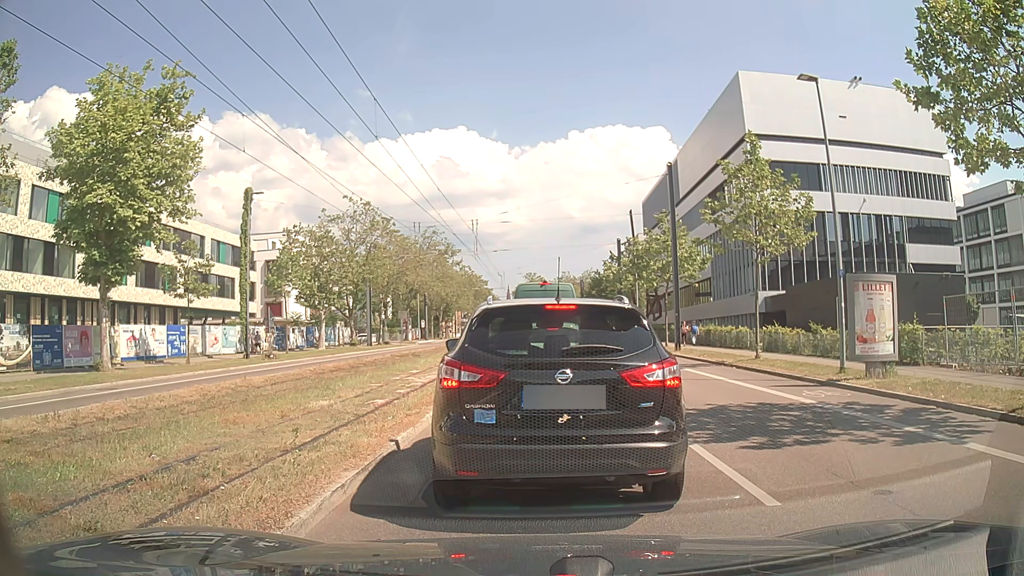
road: secondary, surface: asphalt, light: Day
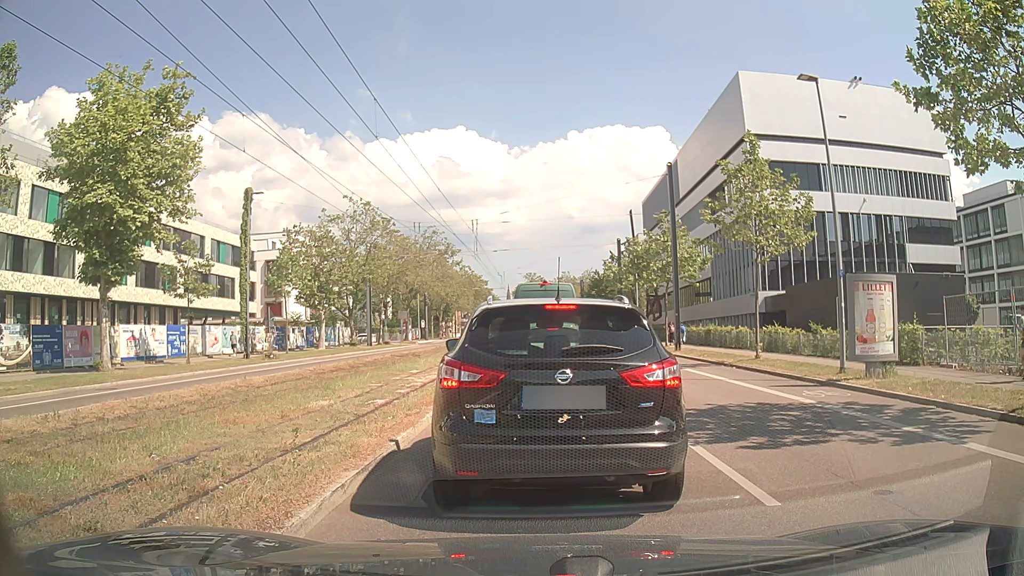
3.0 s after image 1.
(0.0, 0.0) m; 0°
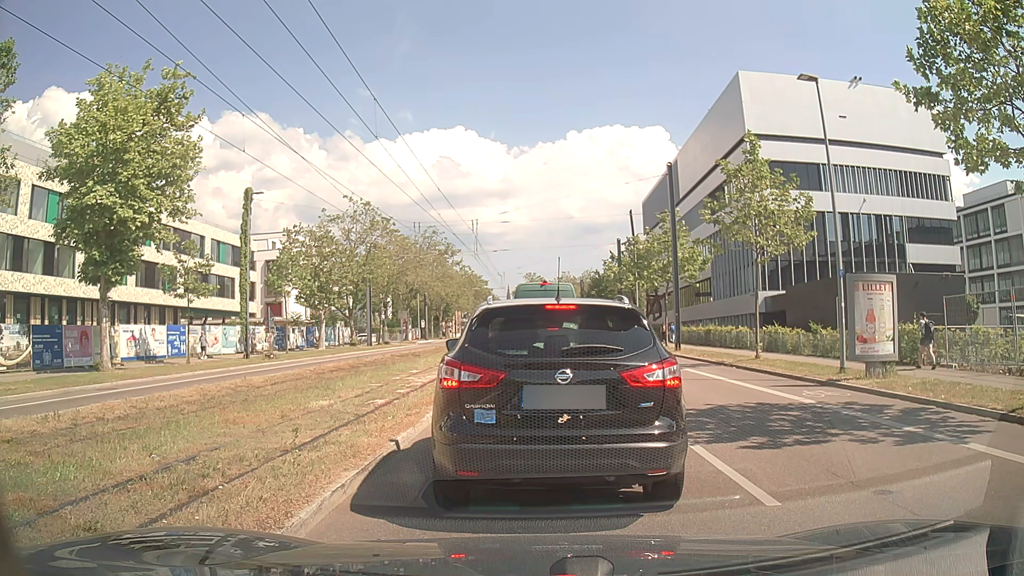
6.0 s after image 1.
(0.0, 0.0) m; 0°
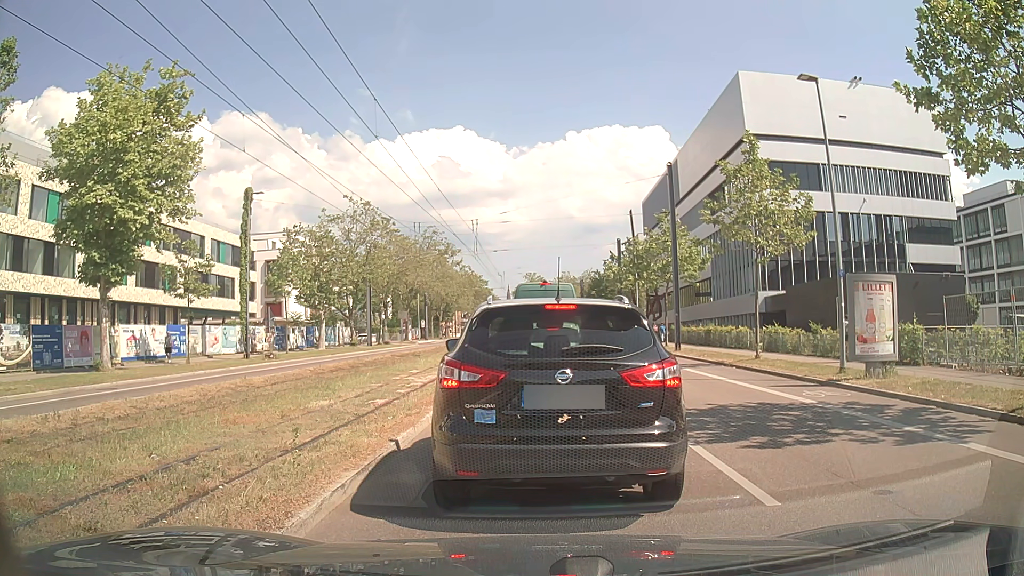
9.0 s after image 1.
(0.0, 0.0) m; 0°
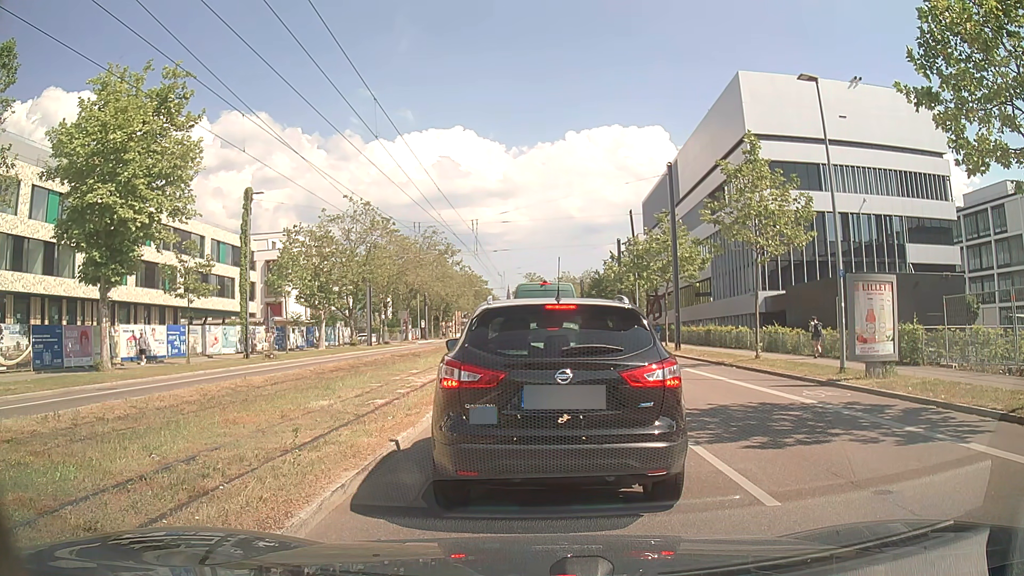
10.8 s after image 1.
(0.0, 0.0) m; 0°
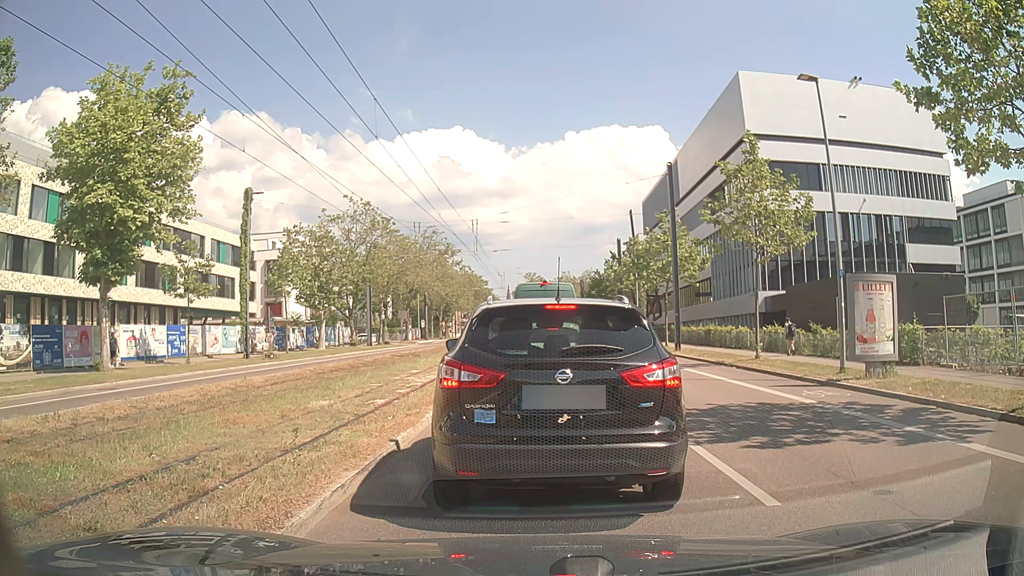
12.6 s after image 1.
(0.0, 0.0) m; 0°
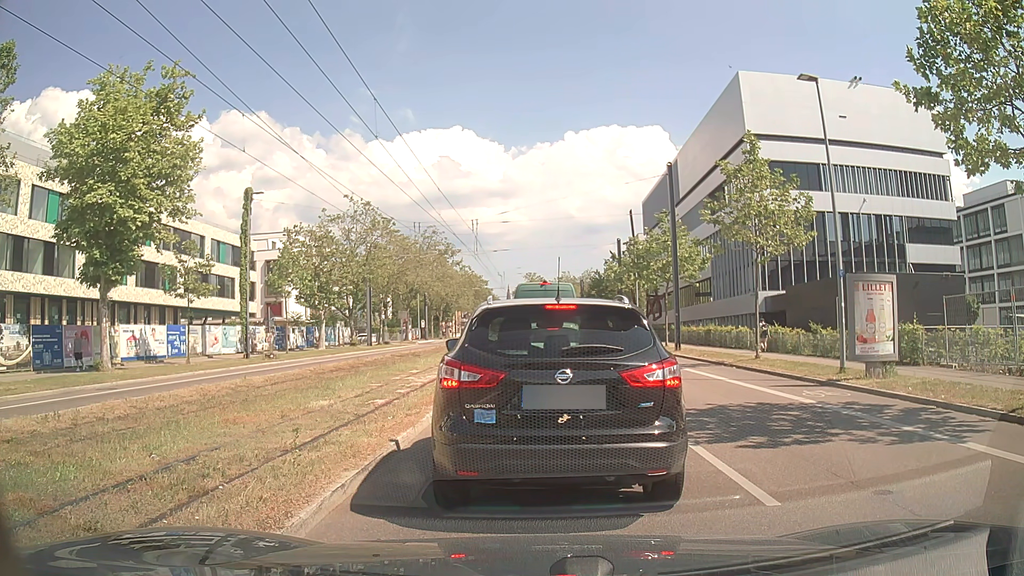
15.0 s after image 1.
(0.0, 0.0) m; 0°
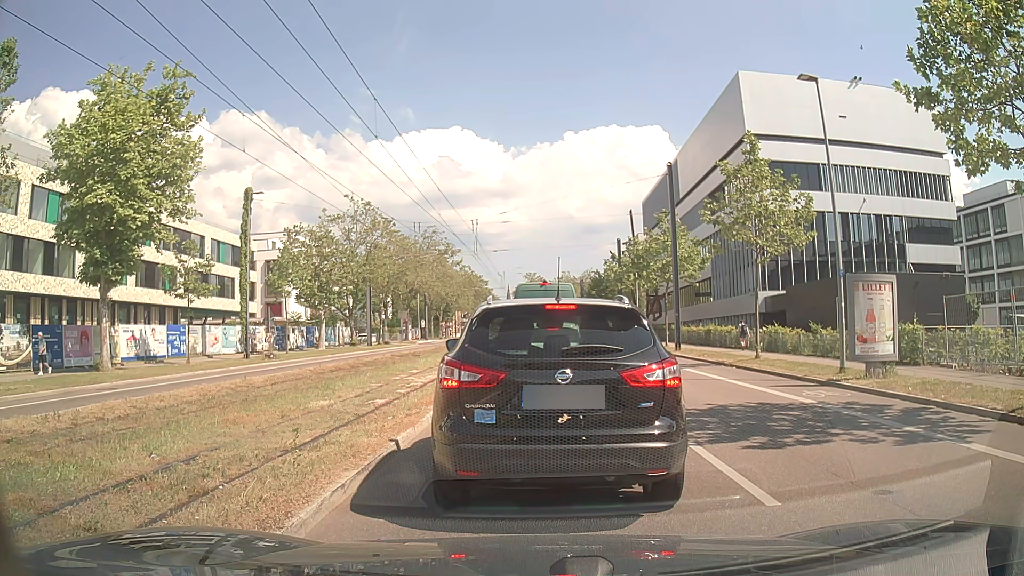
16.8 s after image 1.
(0.0, 0.0) m; 0°
